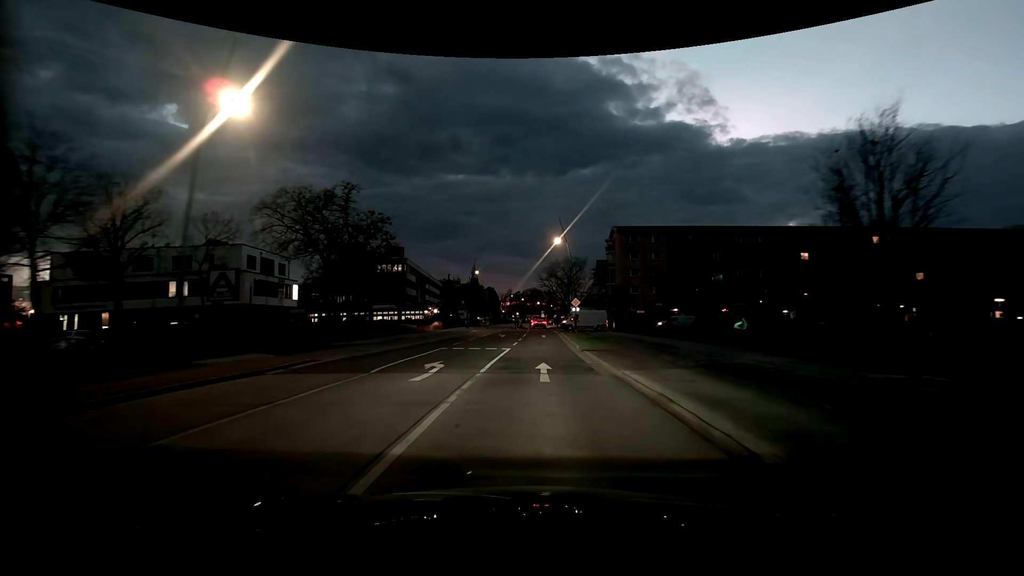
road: tertiary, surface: asphalt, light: Dusk
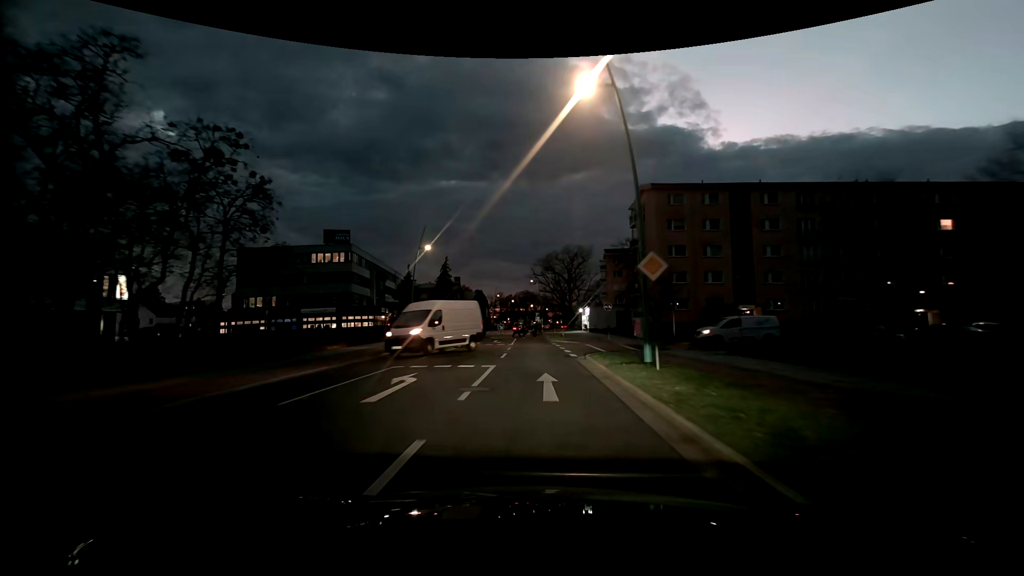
(0.0, +29.6) m; +1°
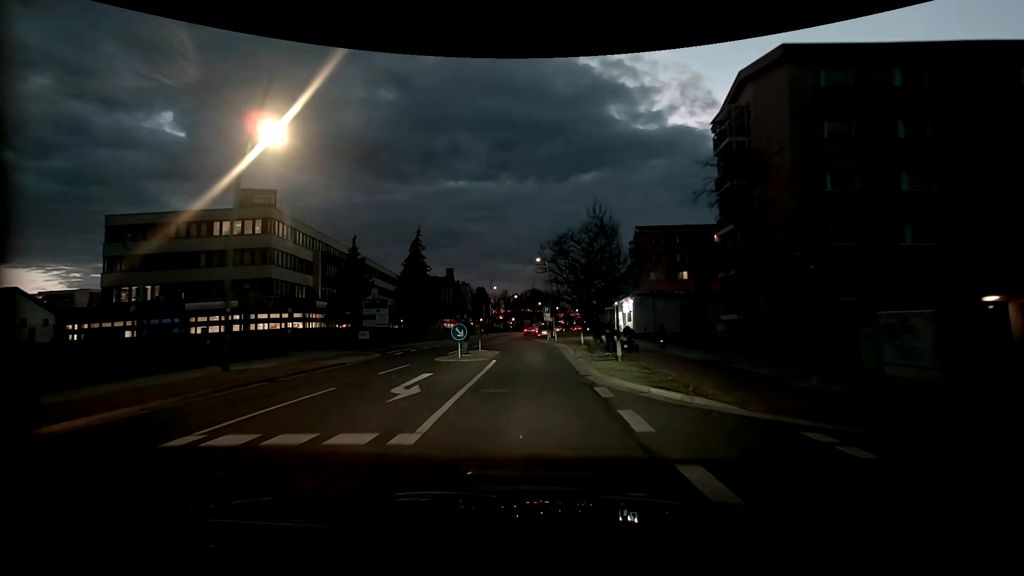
(-0.1, +26.9) m; -1°
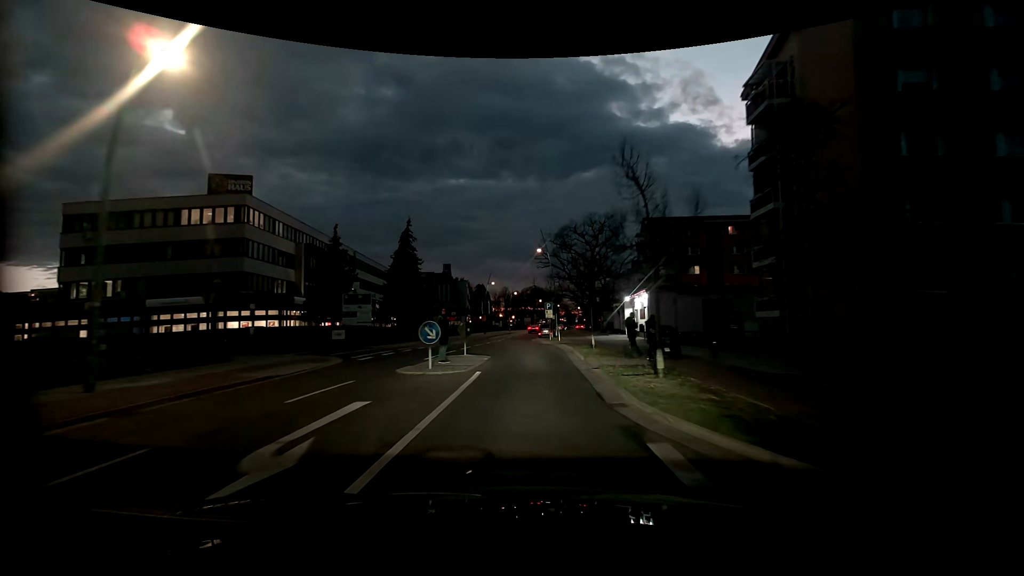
(0.0, +5.2) m; 0°
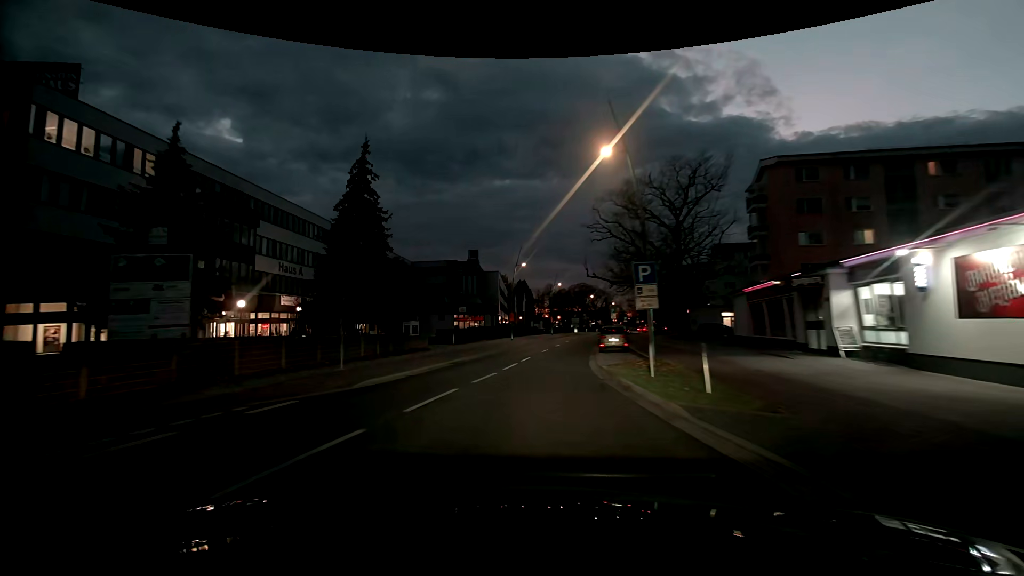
(-0.6, +27.2) m; -6°
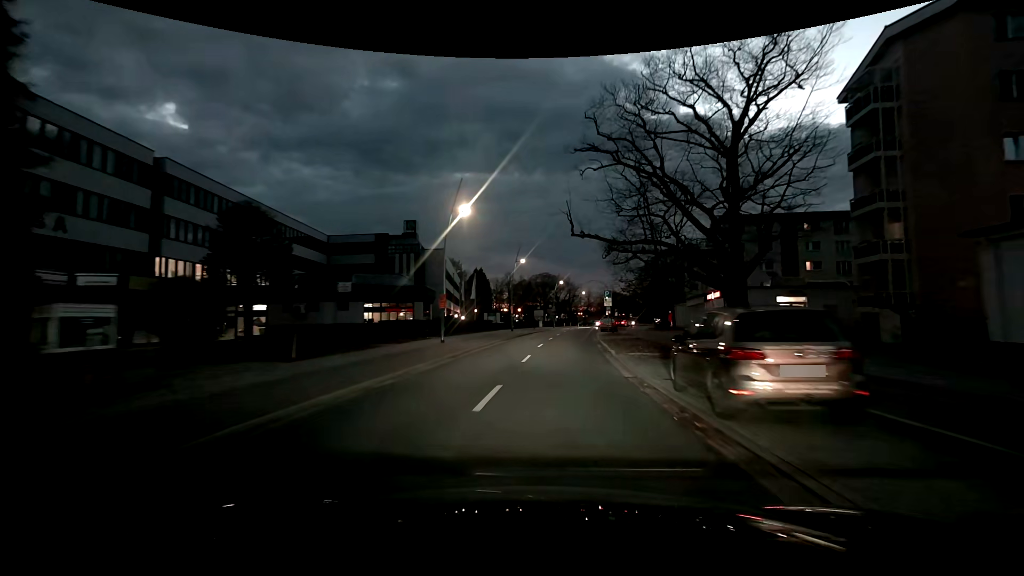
(+0.6, +23.2) m; +5°
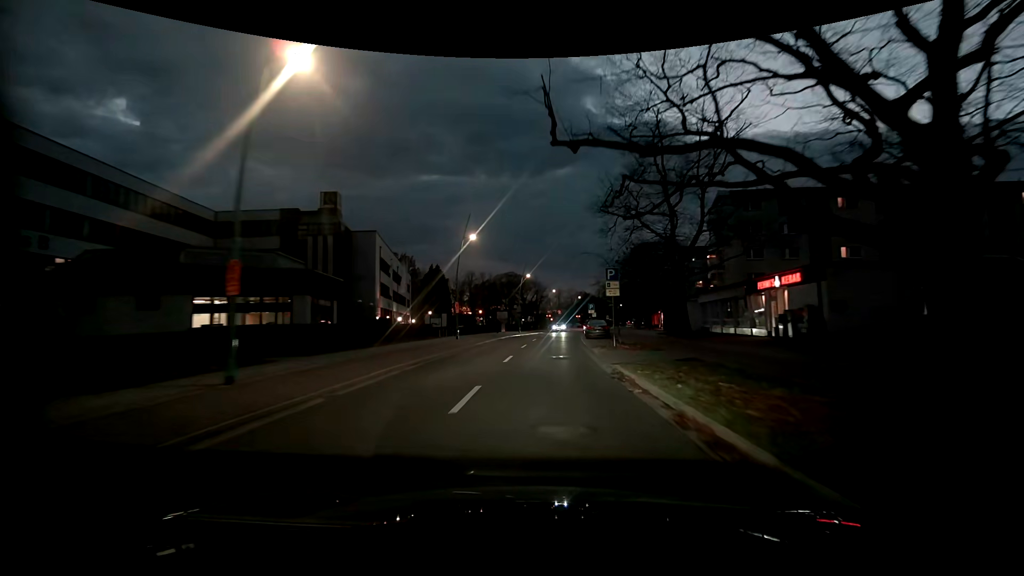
(+0.8, +18.2) m; +4°
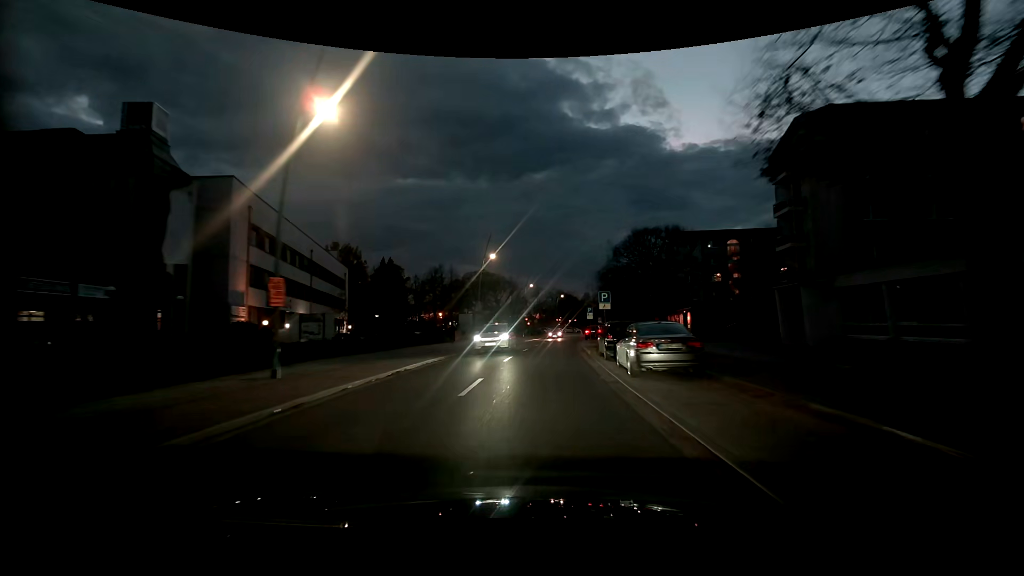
(+0.7, +25.1) m; +3°
(0, +10) (0, +20) (+1, +30) (+1, +40) (+2, +50) (+3, +60) (+4, +70) (+5, +80) (+7, +90) (+9, +99) m
